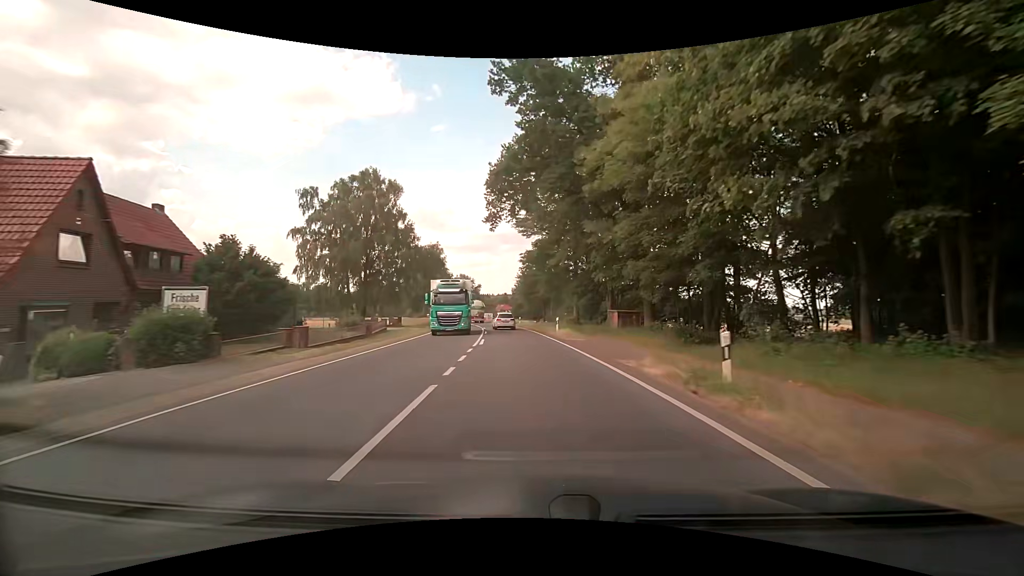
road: primary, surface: asphalt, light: Day
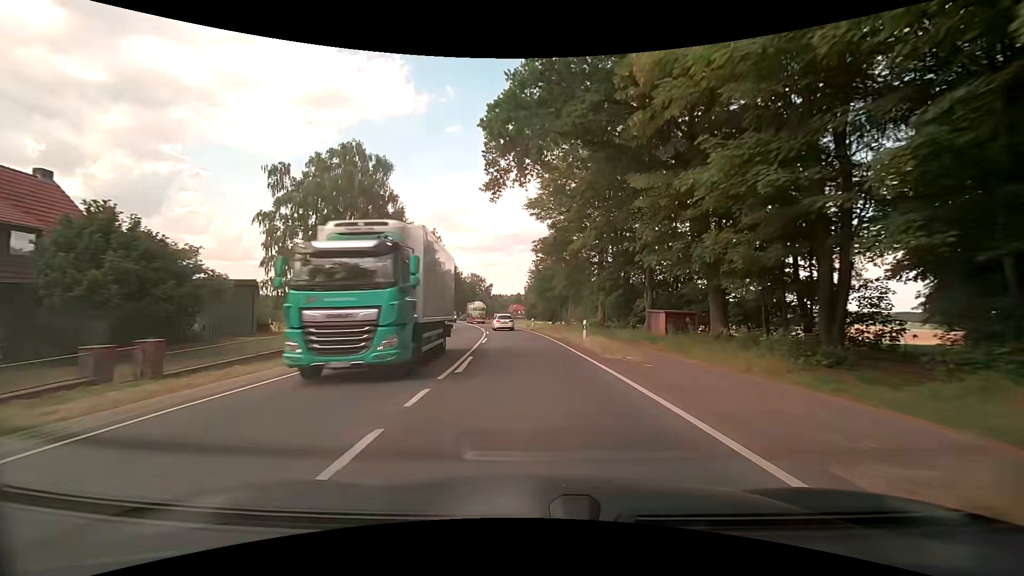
(-0.2, +9.7) m; -2°
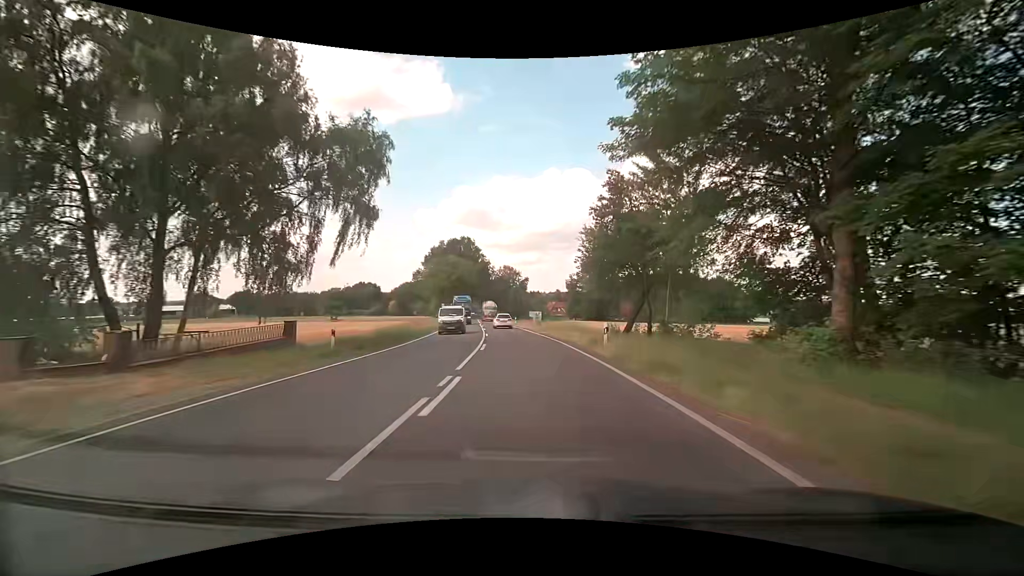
(-1.1, +29.6) m; -4°
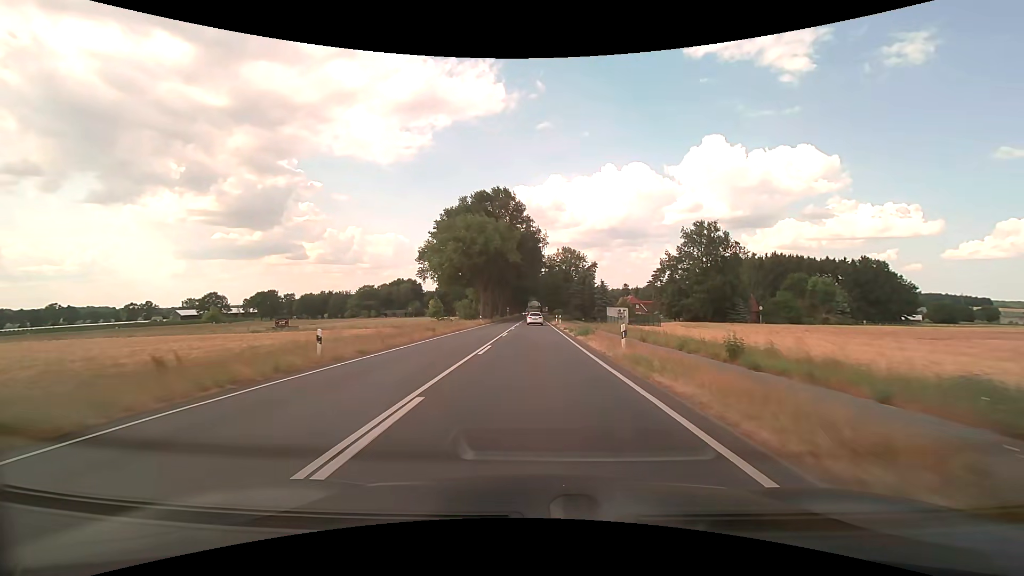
(-3.1, +52.2) m; -7°
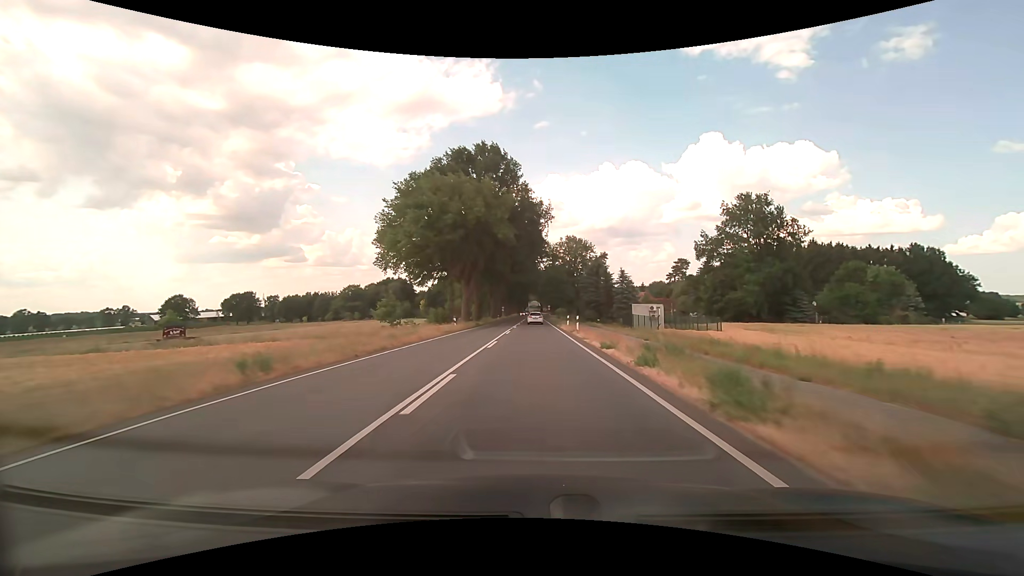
(0.0, +22.0) m; 0°
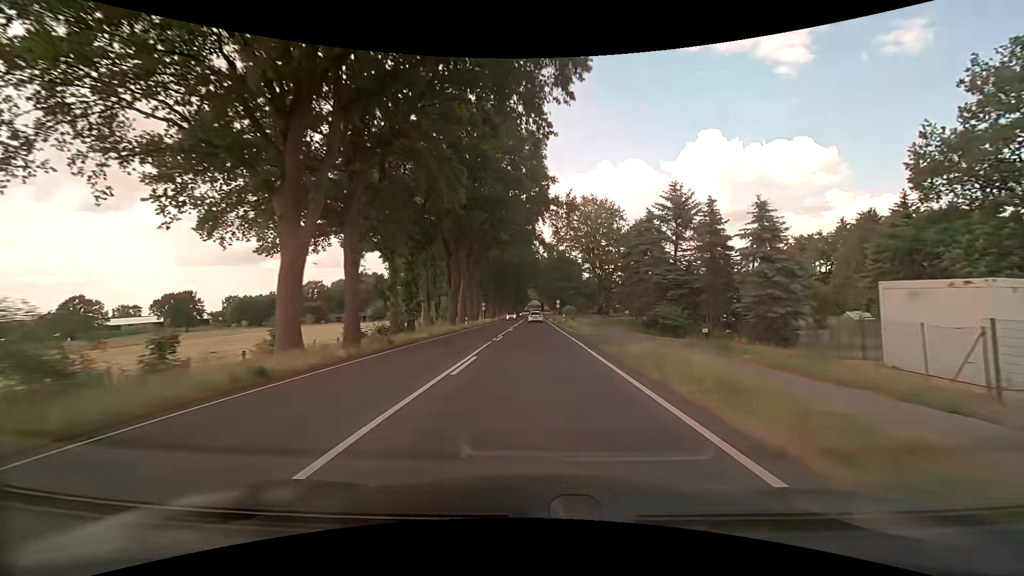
(+0.2, +45.3) m; 0°
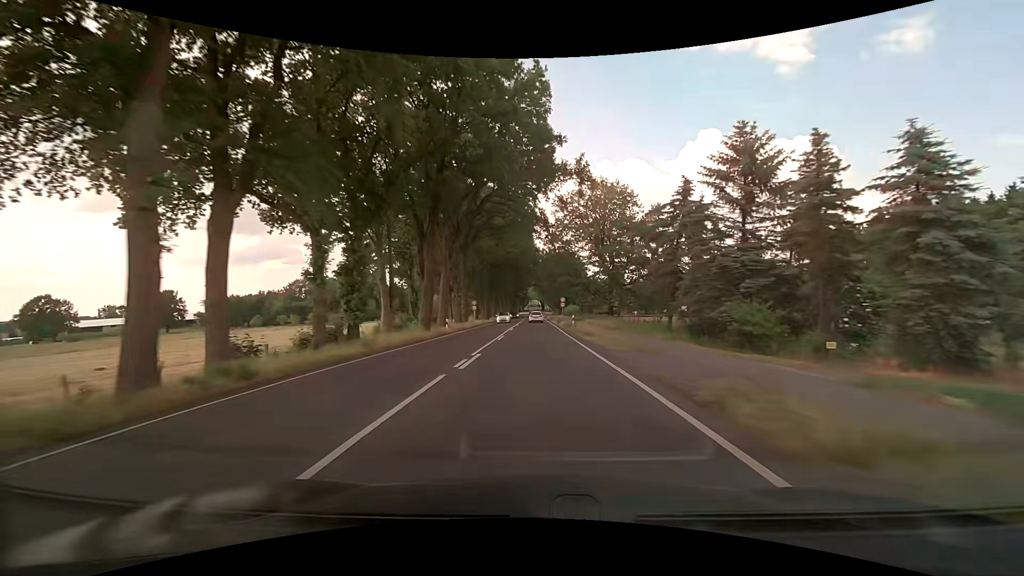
(0.0, +11.4) m; 0°
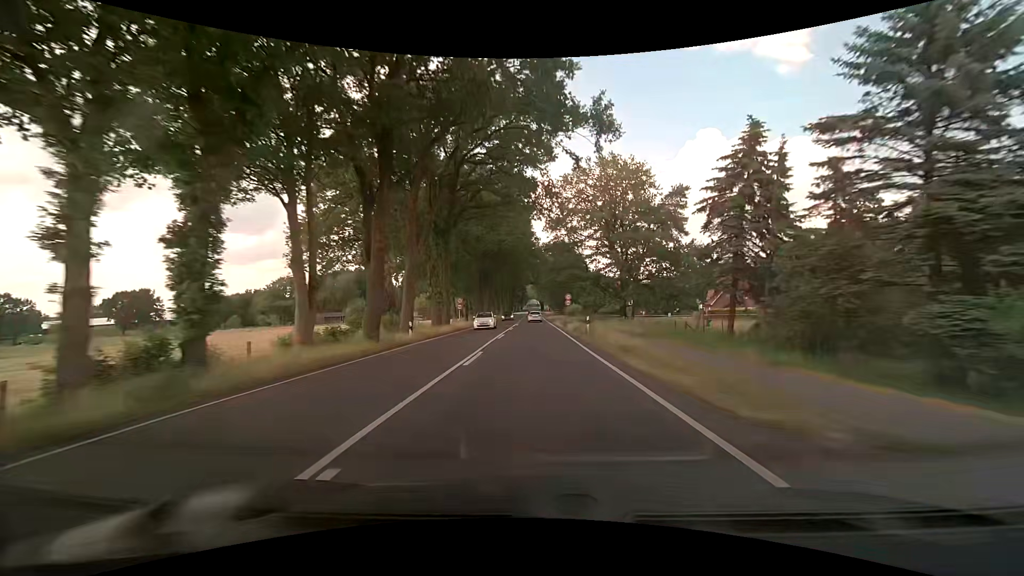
(0.0, +11.3) m; 0°
(0, +10) (0, +20) (0, +30) (0, +40) (0, +50) (0, +60) (0, +70) (0, +80) (0, +90) (0, +100) m
